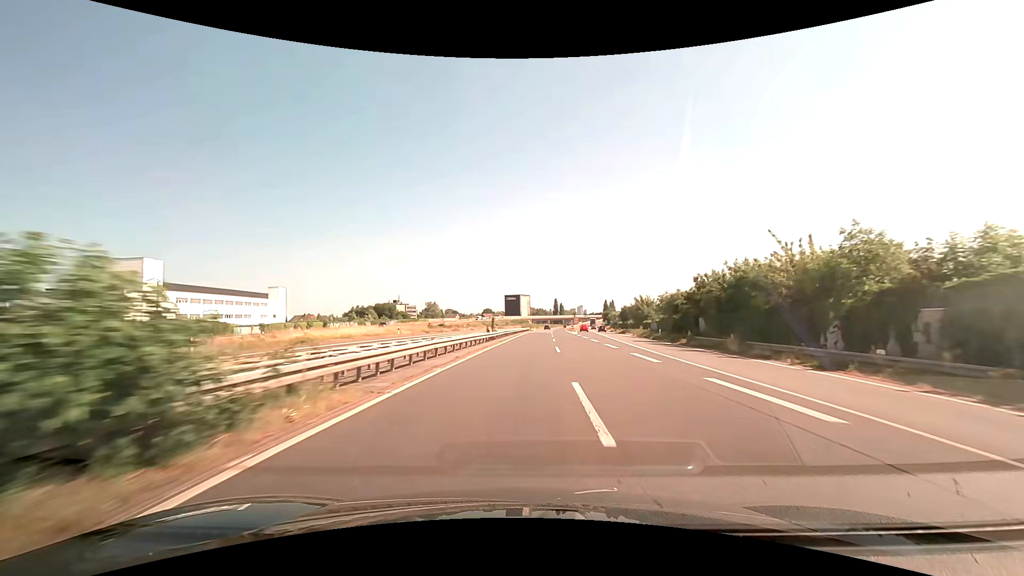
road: trunk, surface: asphalt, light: Day
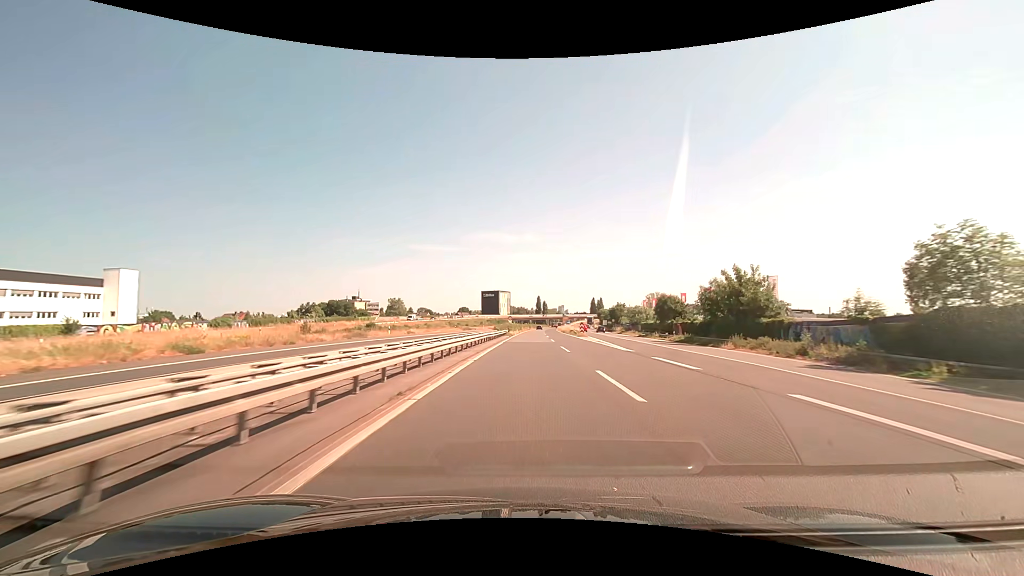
(+0.9, +50.7) m; +2°
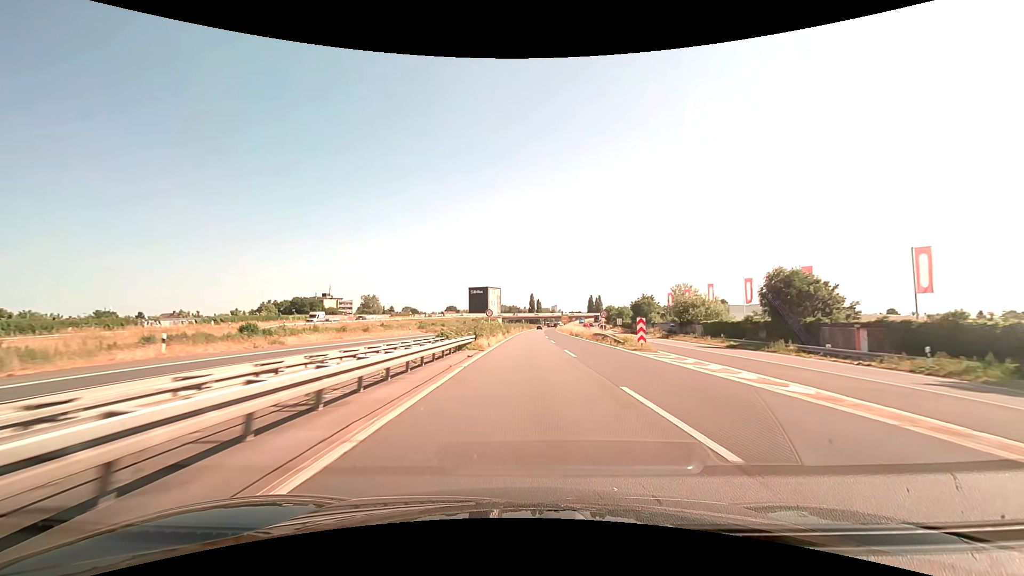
(+0.4, +38.0) m; +1°
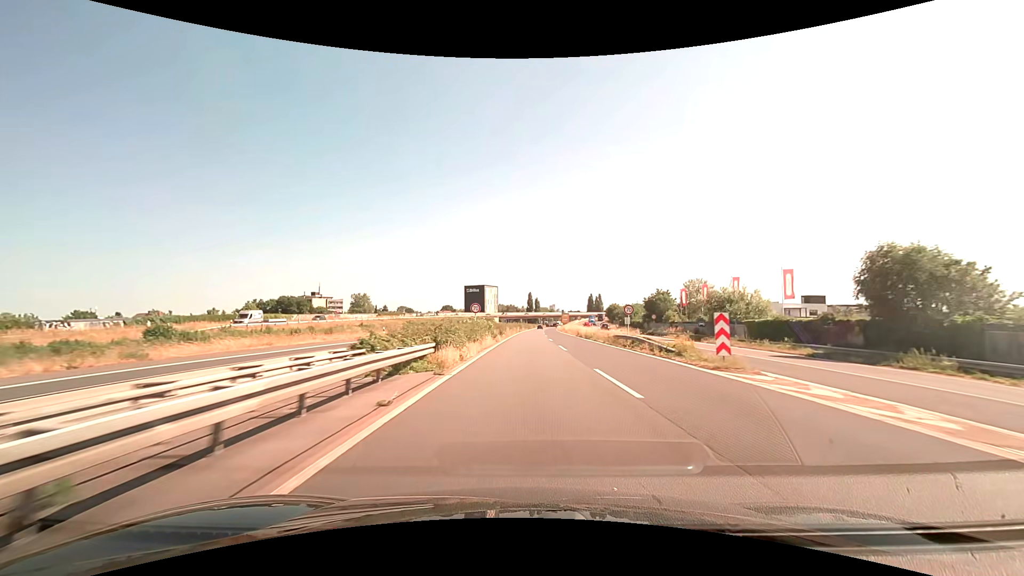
(0.0, +12.7) m; 0°
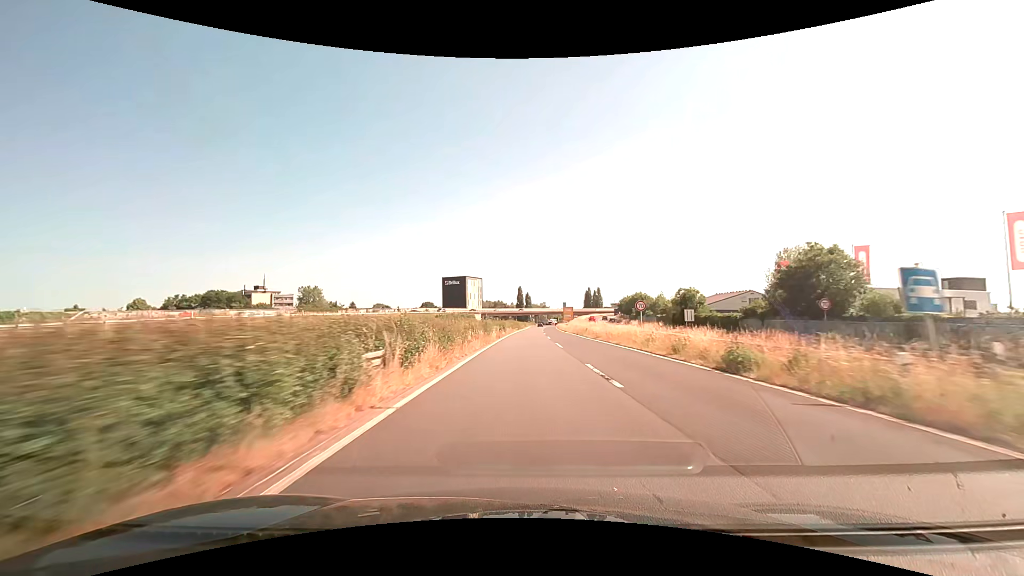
(+0.5, +50.3) m; +1°
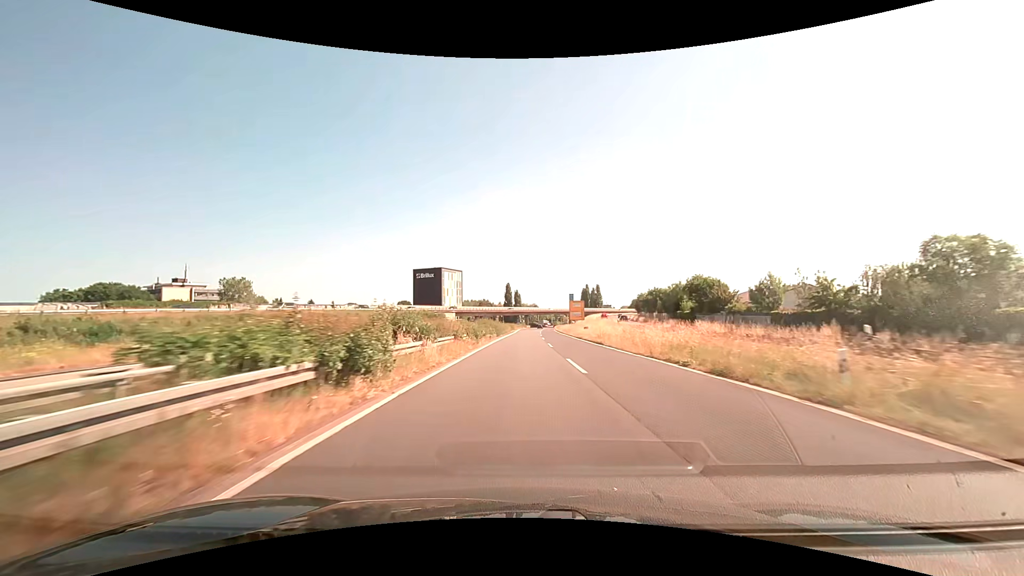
(+0.7, +47.9) m; +1°
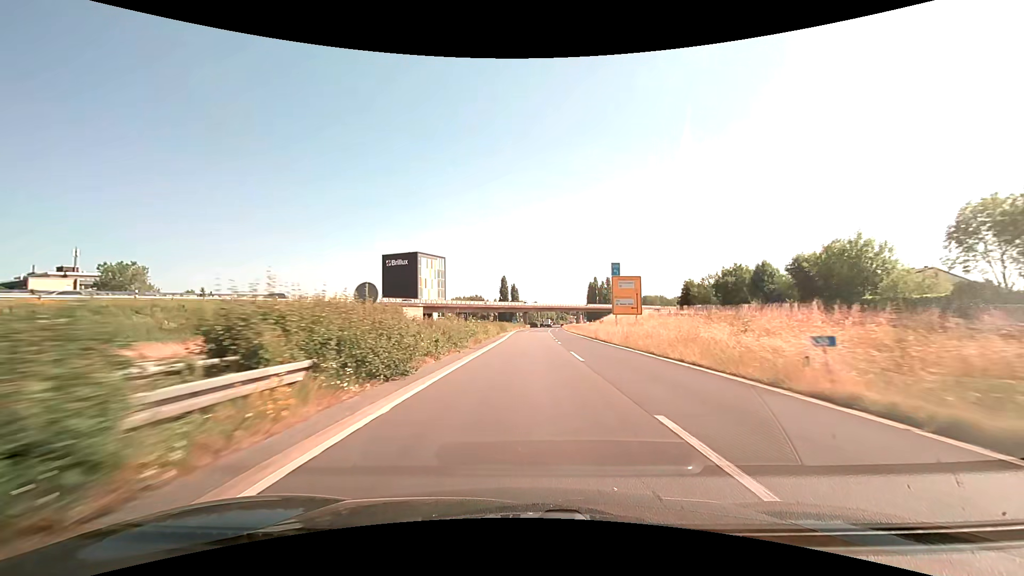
(-0.1, +47.0) m; 0°
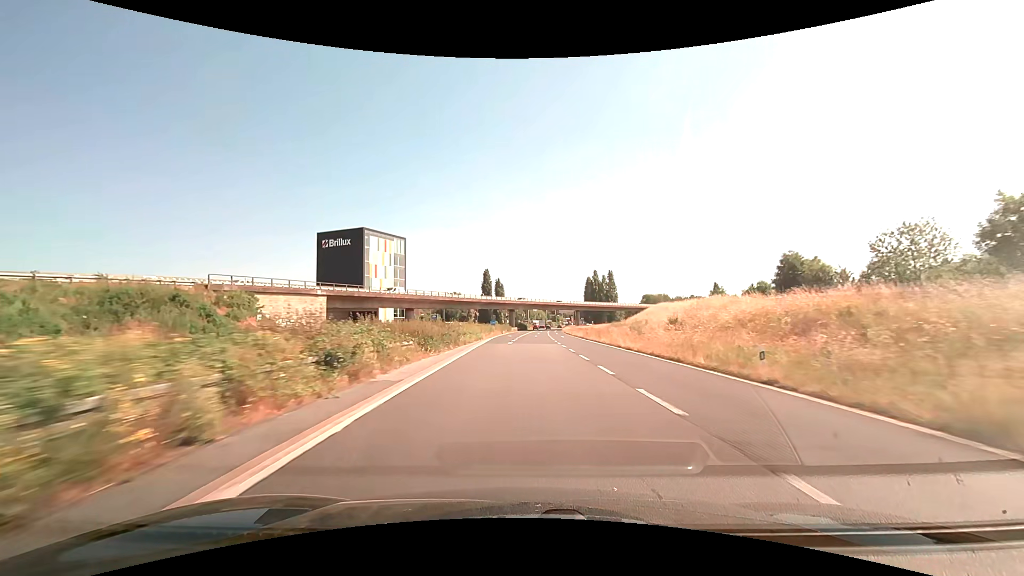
(+0.5, +46.7) m; +1°
(0, +10) (0, +20) (0, +30) (0, +40) (+1, +50) (+1, +60) (+1, +70) (+2, +80) (+2, +90) (+3, +100) m
